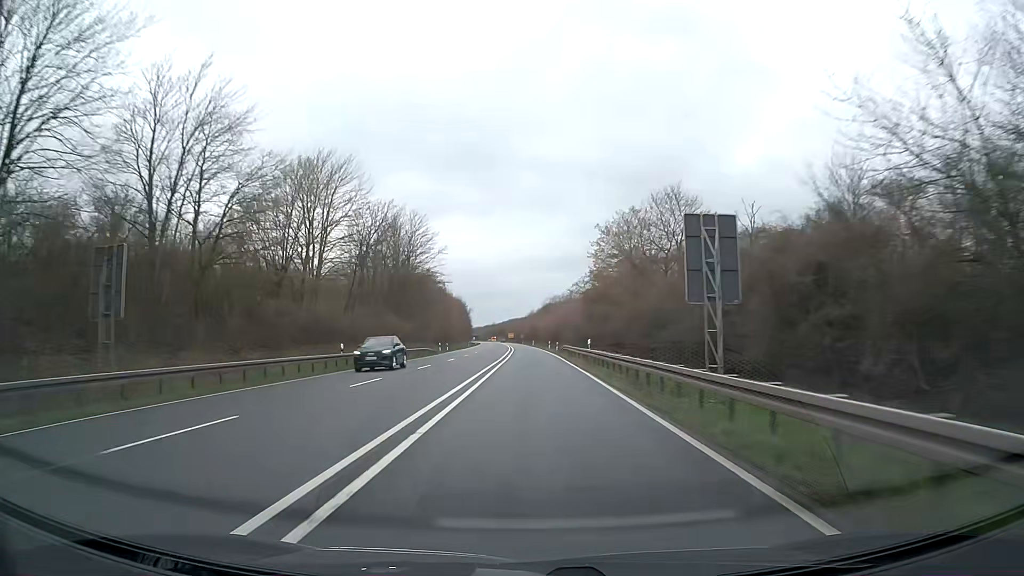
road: trunk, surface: asphalt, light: Day
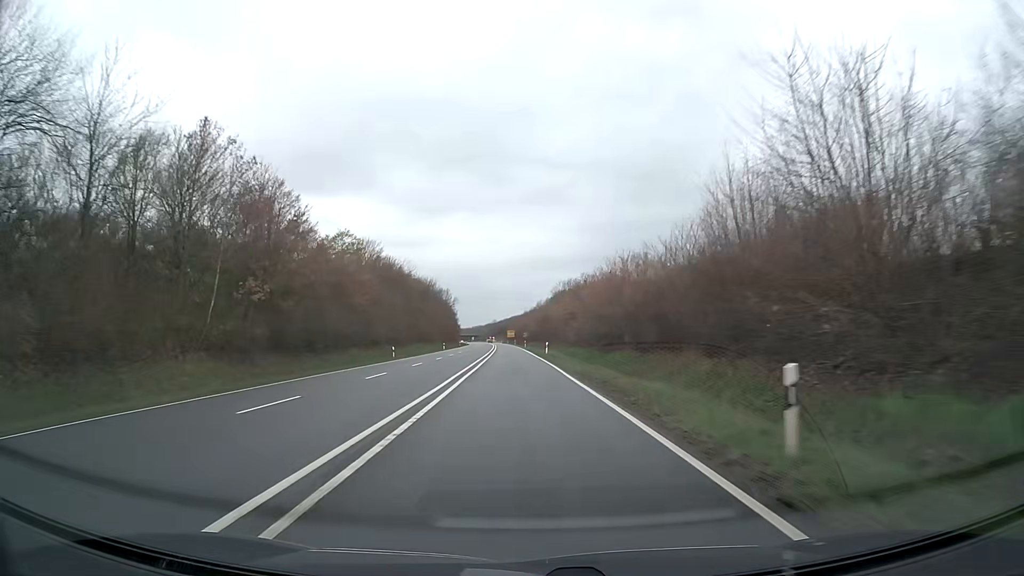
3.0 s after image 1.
(+0.5, +79.0) m; 0°
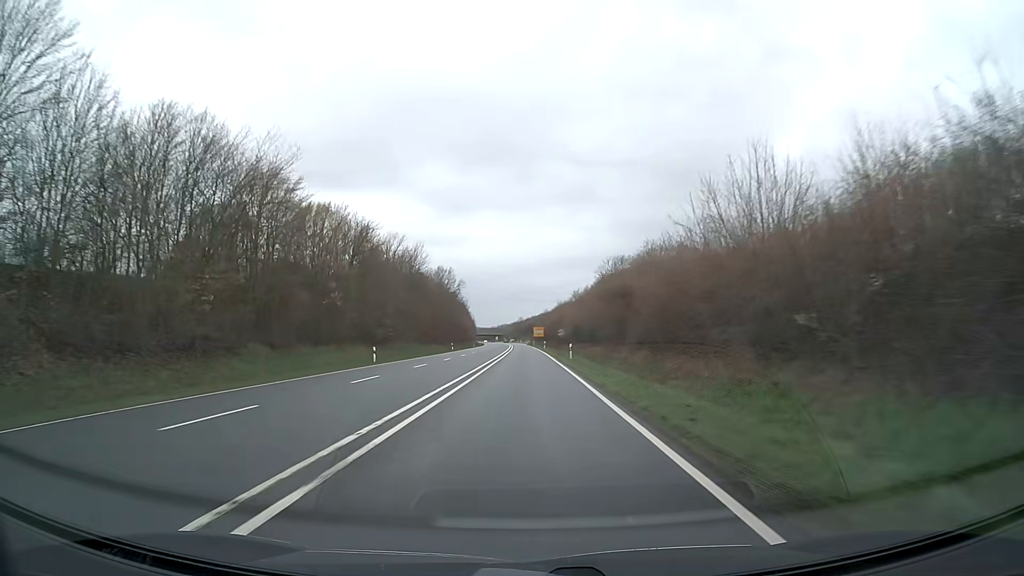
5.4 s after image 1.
(-1.3, +63.3) m; -2°
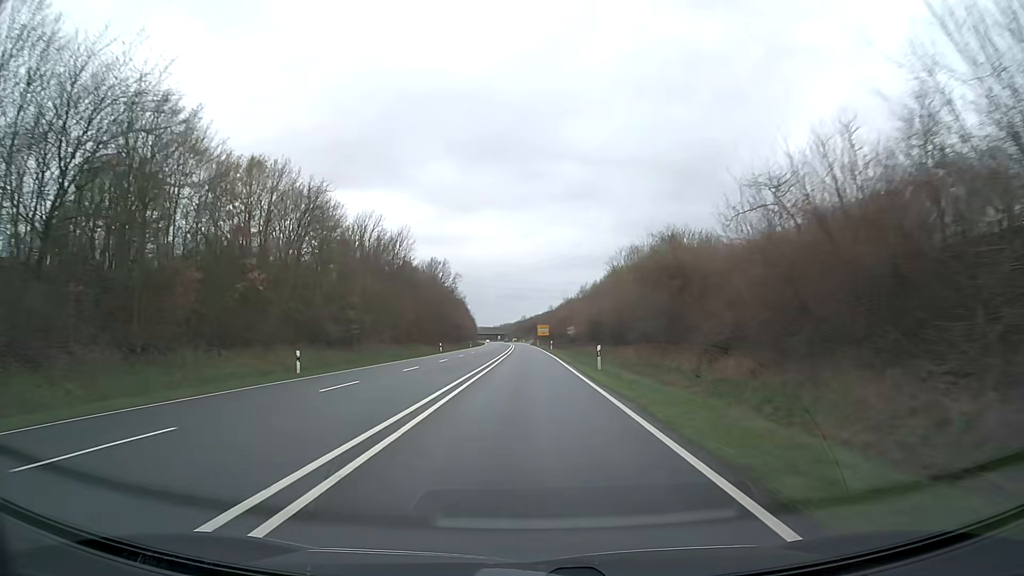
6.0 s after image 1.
(0.0, +15.8) m; 0°
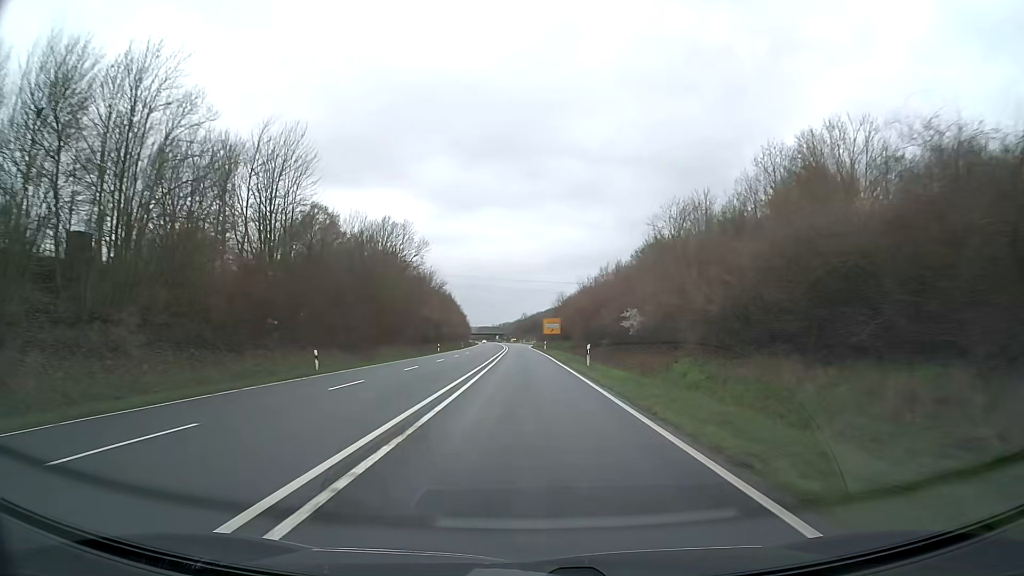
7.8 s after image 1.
(-0.1, +47.5) m; 0°
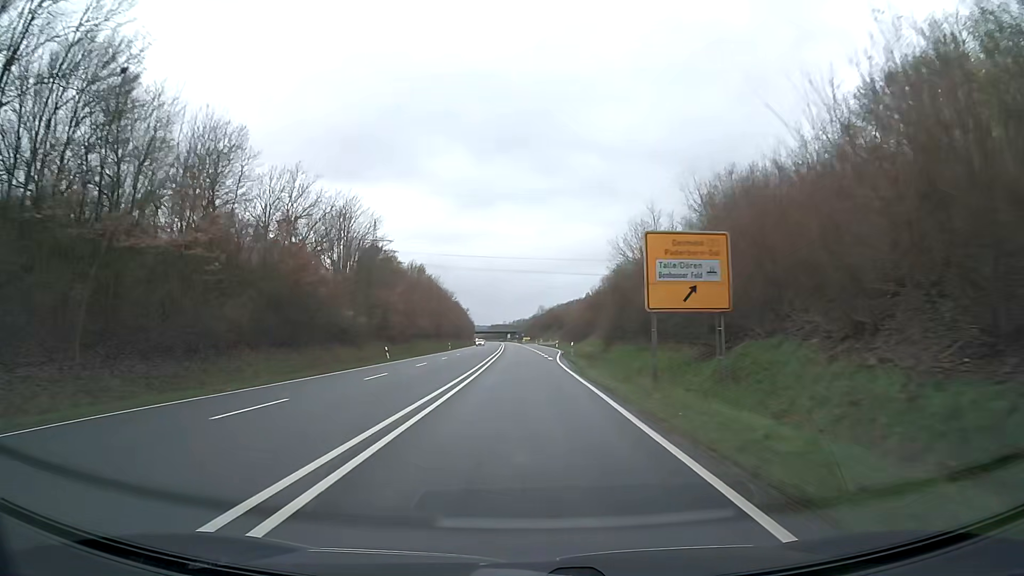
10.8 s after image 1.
(-0.7, +79.2) m; -1°
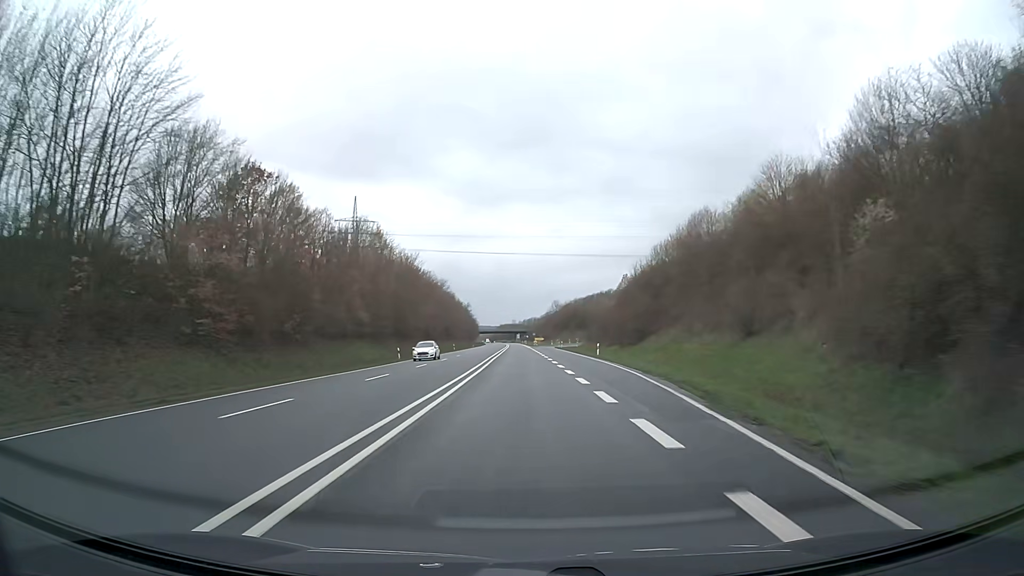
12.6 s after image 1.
(-0.5, +47.5) m; -1°
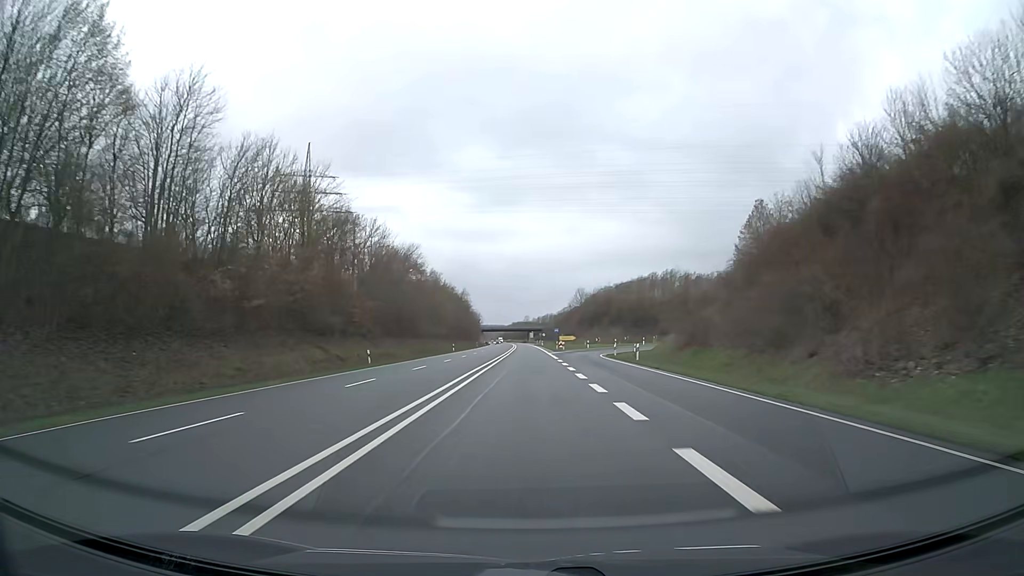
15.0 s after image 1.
(-0.8, +63.4) m; -1°
(0, +10) (0, +20) (0, +30) (0, +40) (0, +50) (0, +60) (0, +70) (0, +80) (0, +90) (0, +100) m
